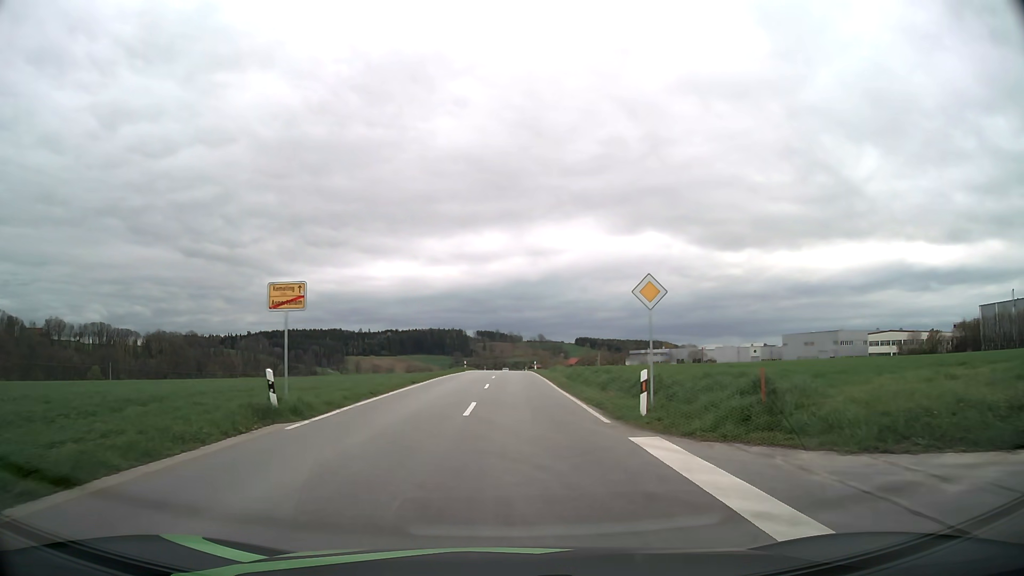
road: tertiary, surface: asphalt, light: Day
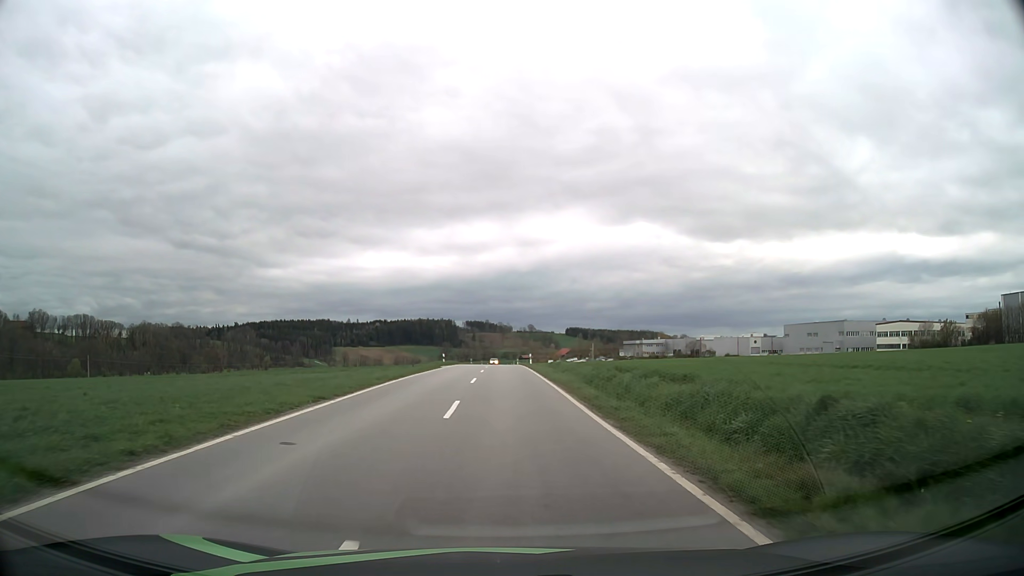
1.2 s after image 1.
(+0.1, +13.7) m; +1°
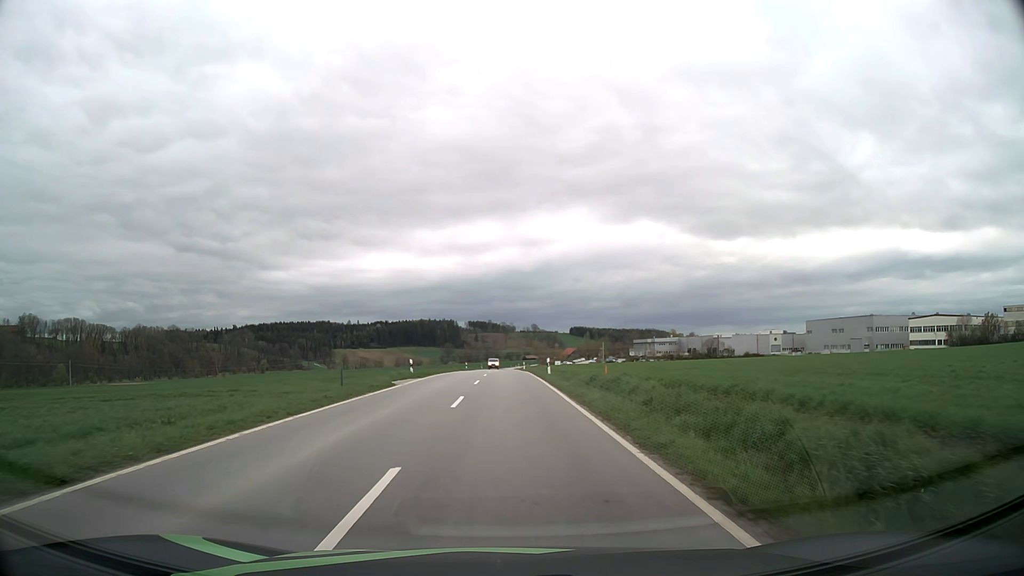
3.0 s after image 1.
(-0.1, +21.2) m; -1°
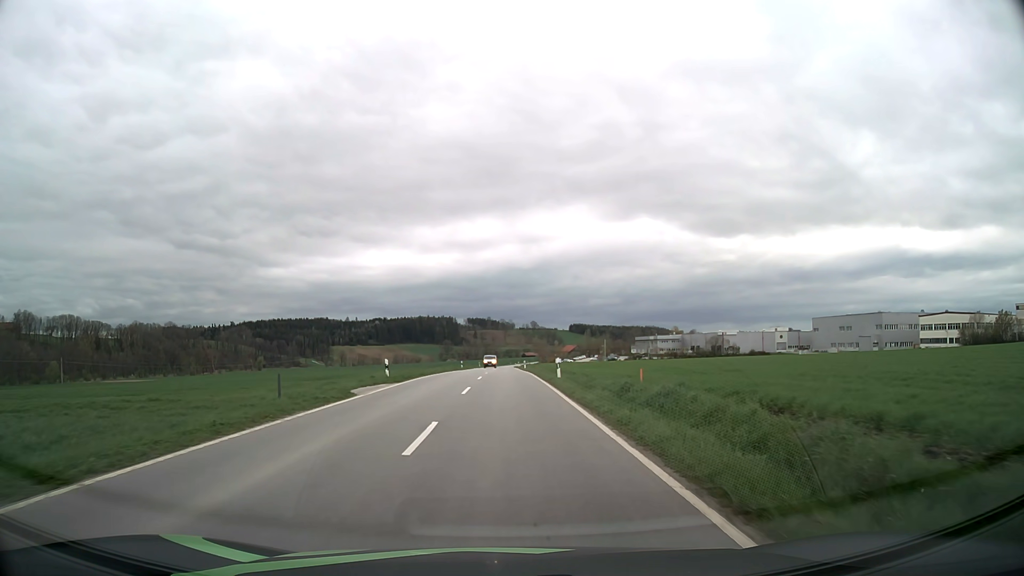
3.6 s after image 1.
(0.0, +7.3) m; 0°
(0, +10) (0, +20) (0, +30) (0, +40) (0, +50) (0, +60) (0, +70) (0, +80) (0, +90) (0, +100) m
